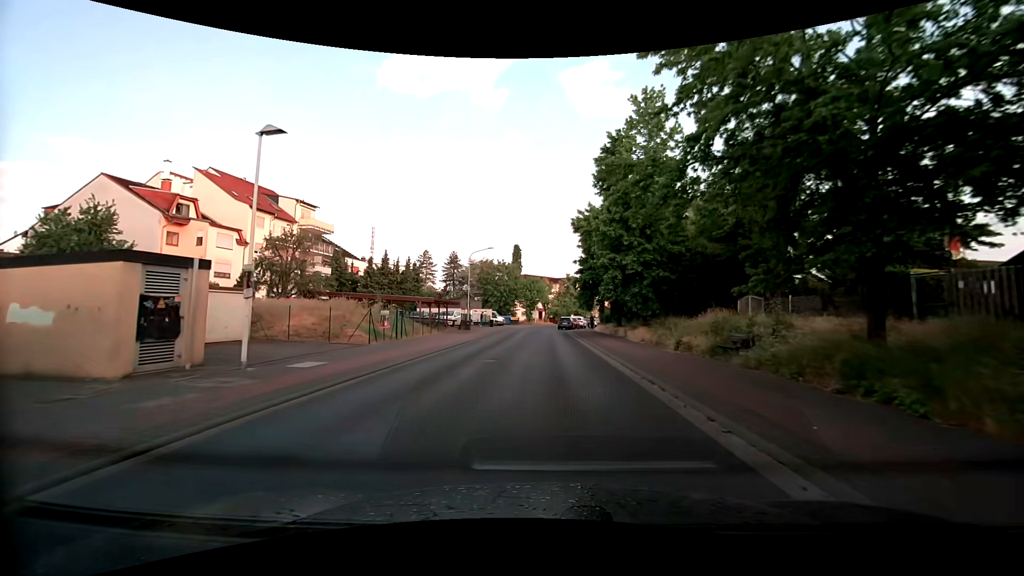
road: tertiary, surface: asphalt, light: Day
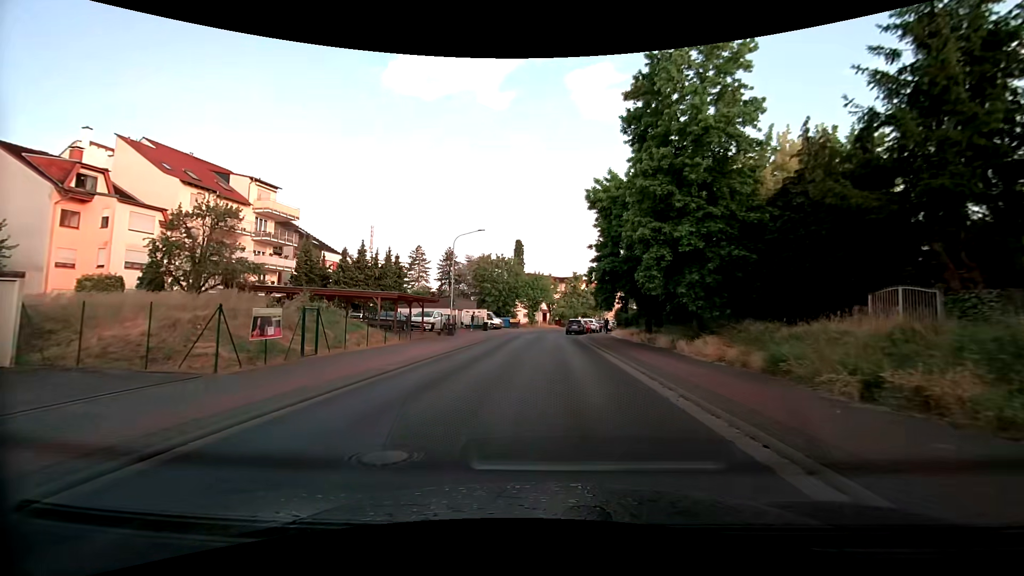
(0.0, +10.9) m; 0°
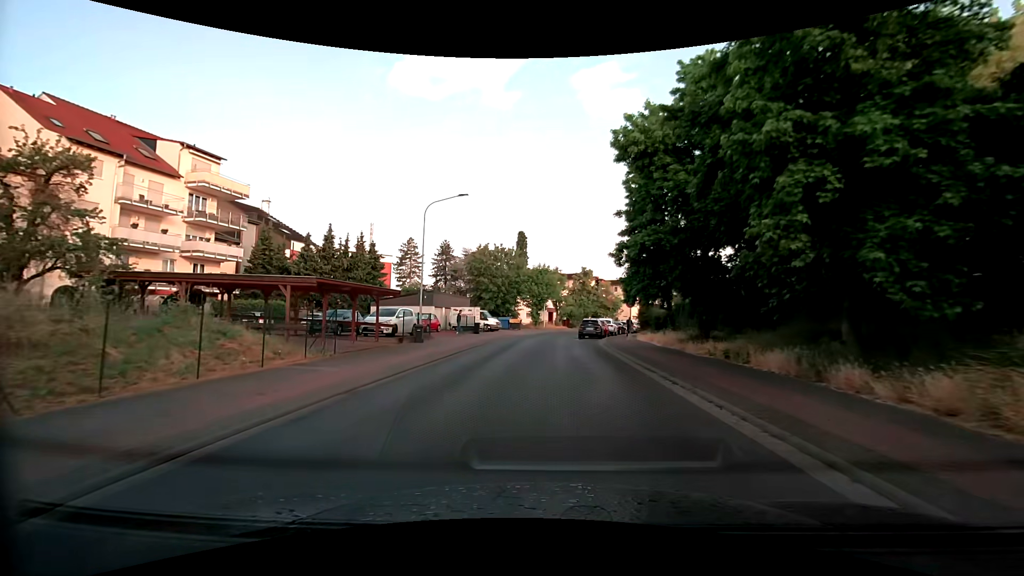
(-0.1, +10.8) m; -1°
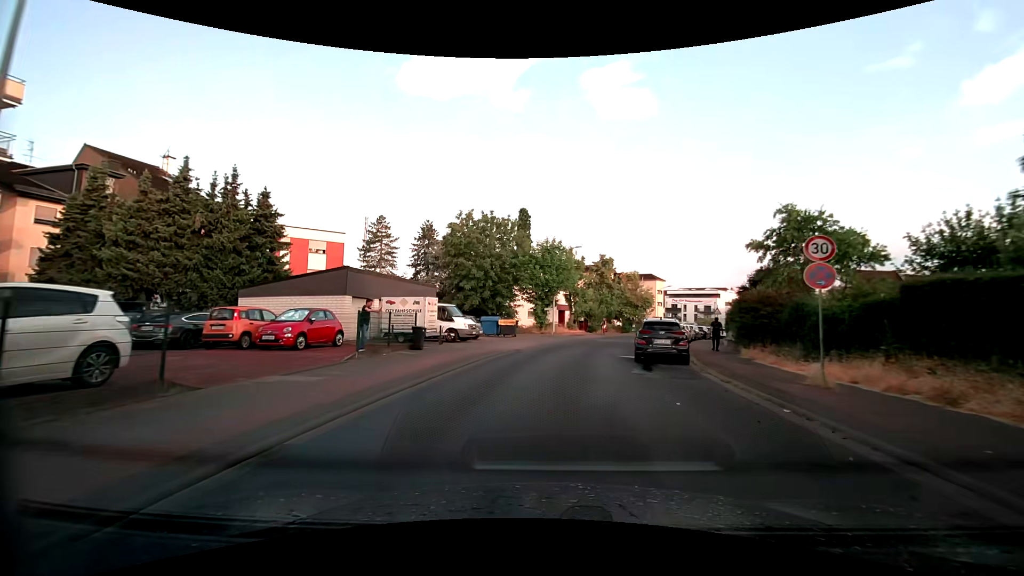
(-0.3, +21.5) m; 0°
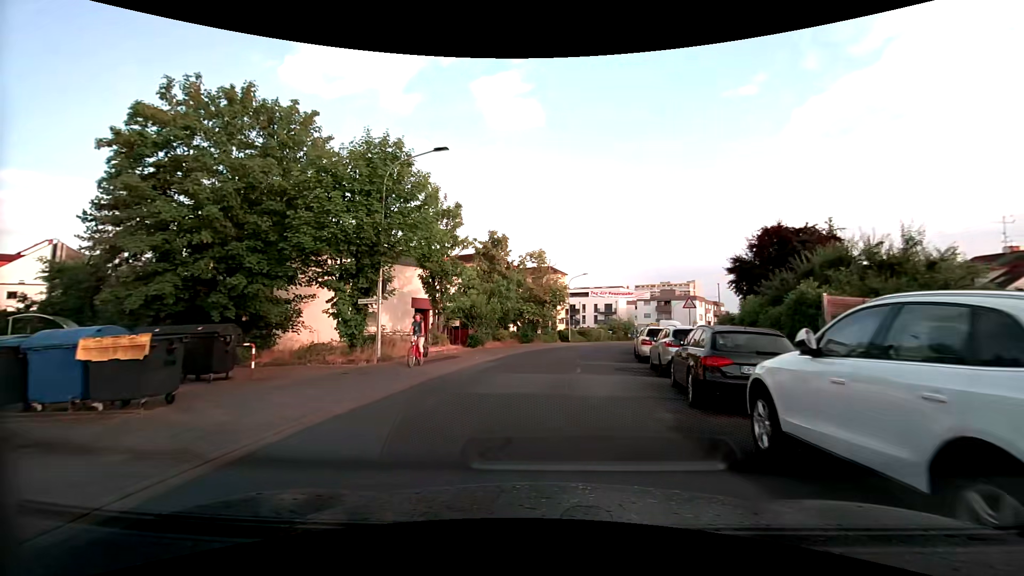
(+1.9, +25.6) m; +12°
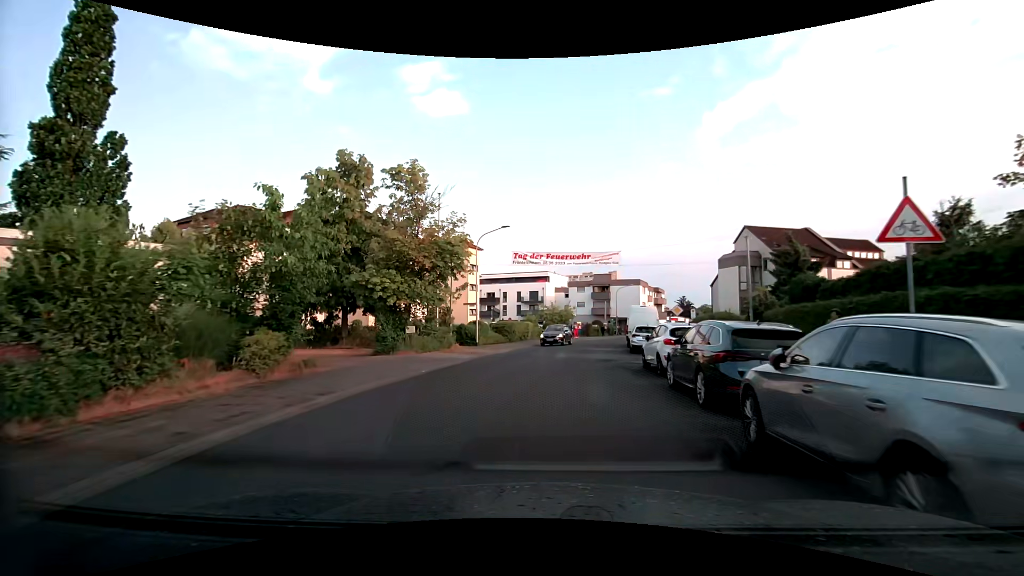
(+1.7, +23.9) m; +8°
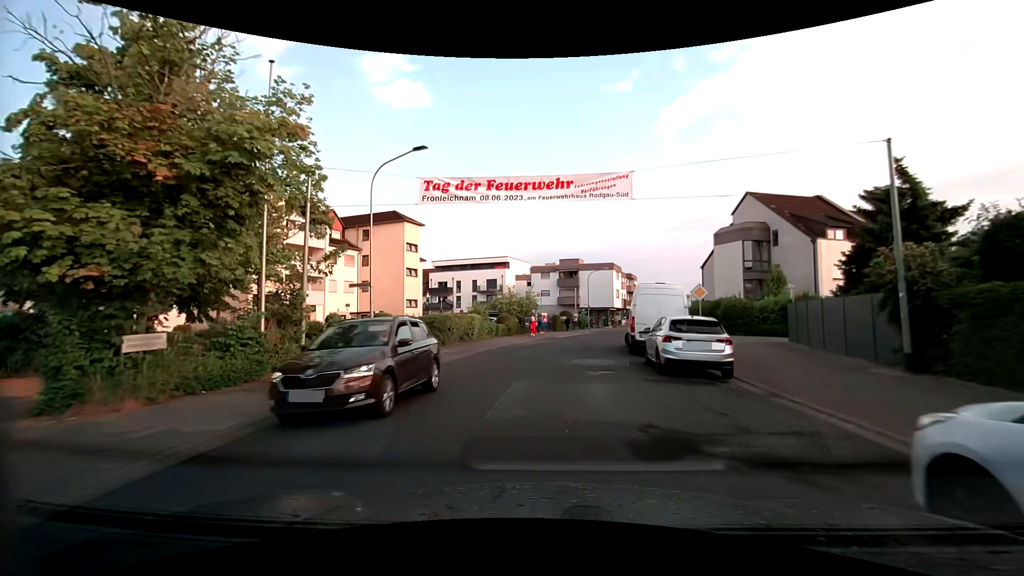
(+0.5, +13.6) m; +4°
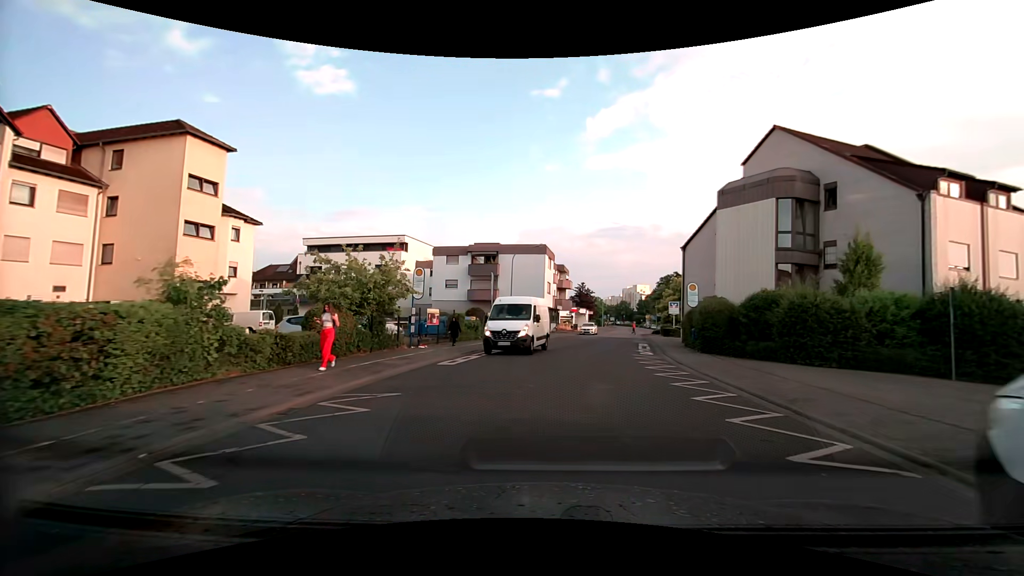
(+1.2, +22.2) m; +9°
(+1, +10) (+3, +20) (+5, +30) (+6, +39) (+8, +49) (+10, +59) (+12, +69) (+14, +79) (+16, +88) (+18, +98) m
